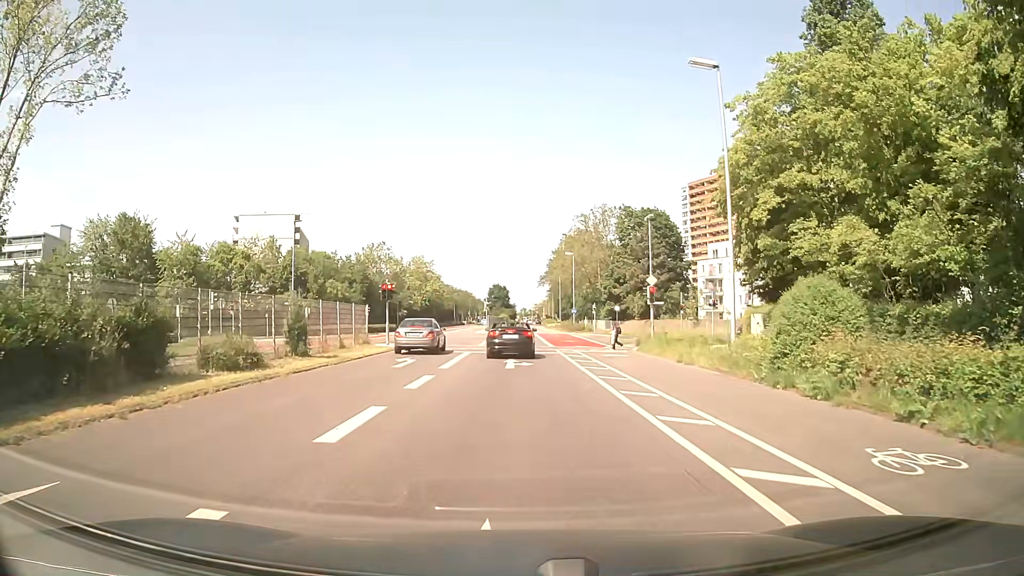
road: secondary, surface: asphalt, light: Day
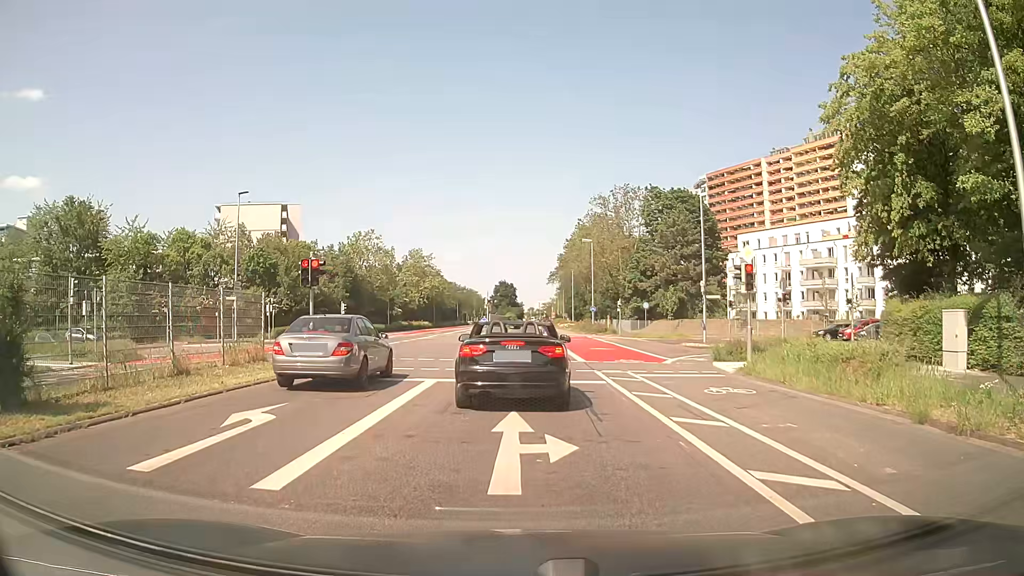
(0.0, +13.8) m; 0°
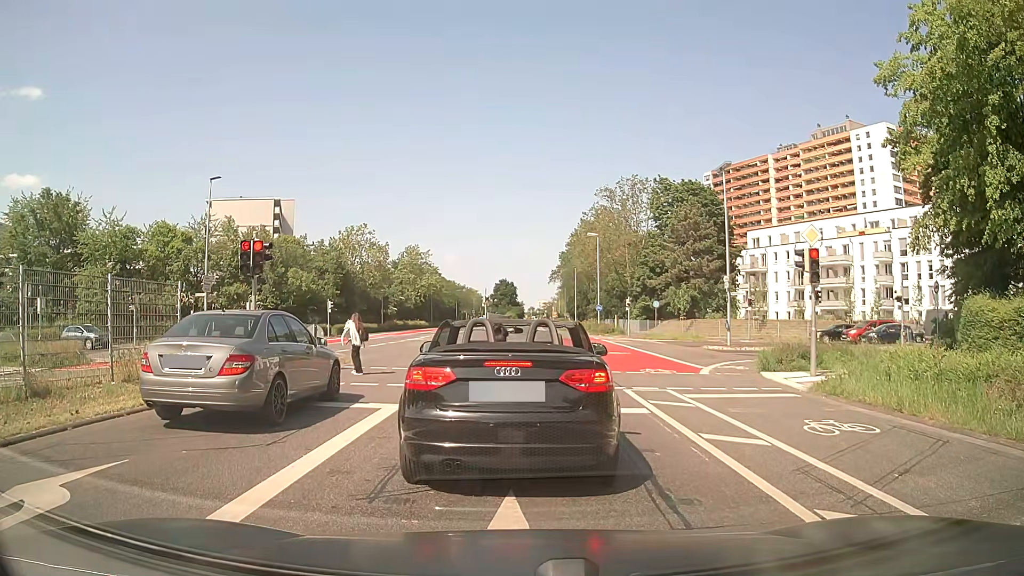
(-0.1, +4.6) m; 0°
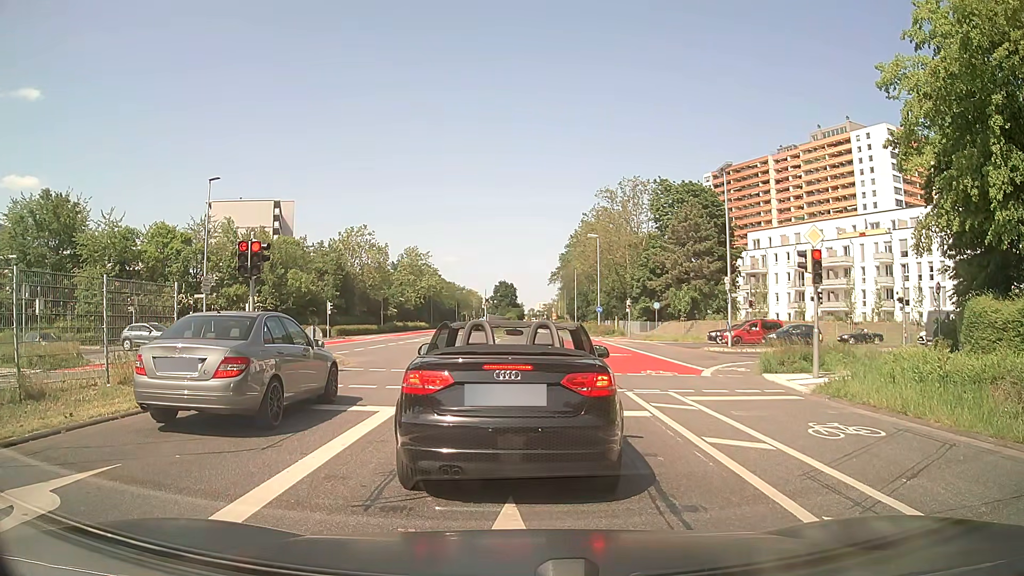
(0.0, +0.2) m; 0°
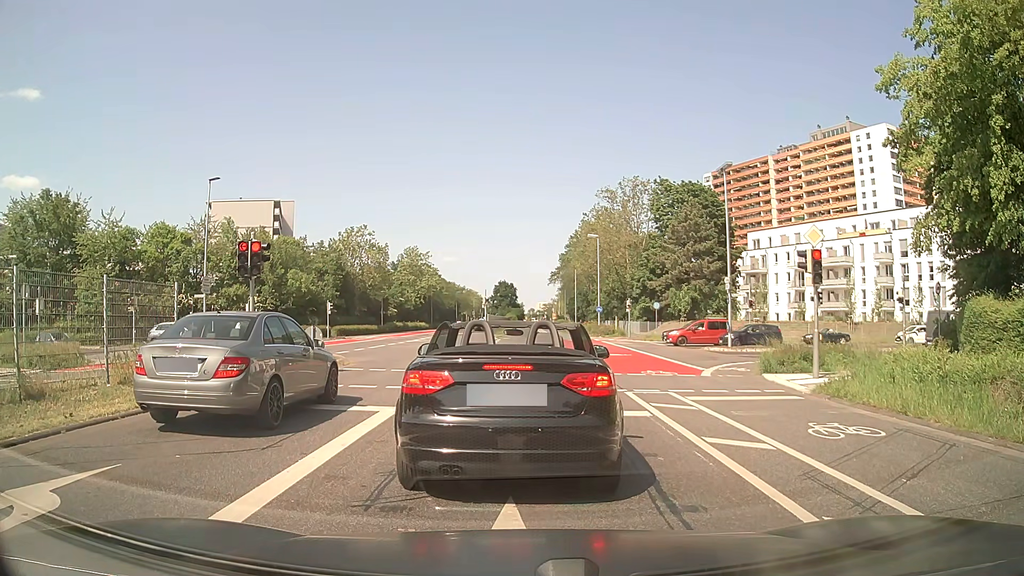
(0.0, 0.0) m; 0°
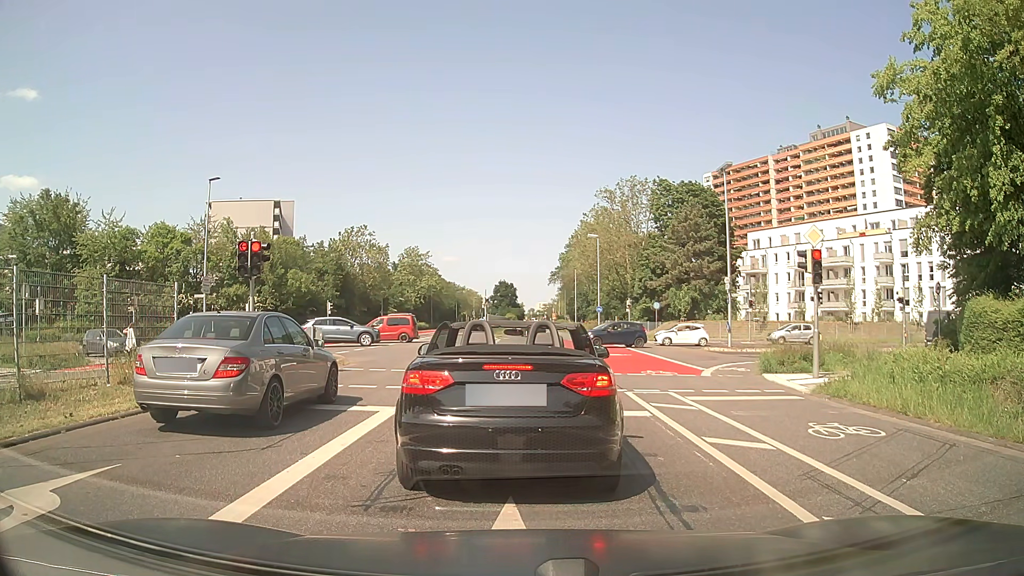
(0.0, 0.0) m; 0°
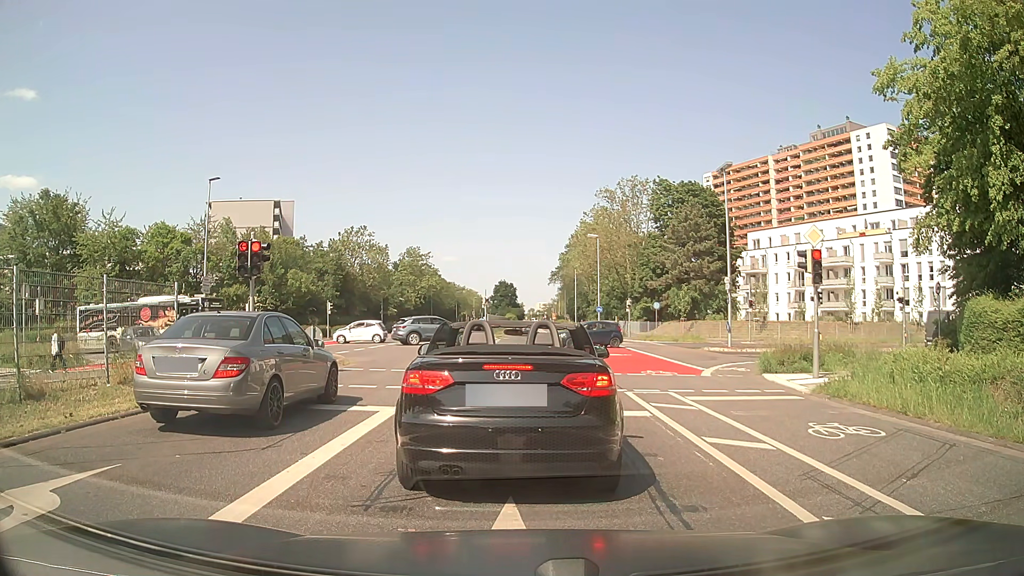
(0.0, 0.0) m; 0°
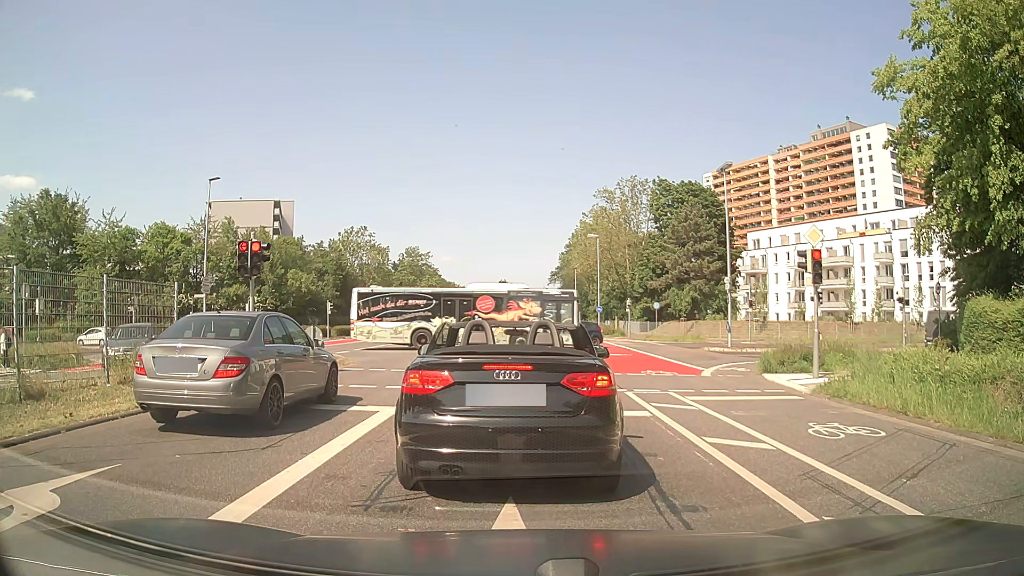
(0.0, 0.0) m; 0°
(0, +10) (0, +20) (0, +30) (0, +40) (0, +50) (0, +60) (0, +70) (0, +80) (0, +90) (0, +100) m
